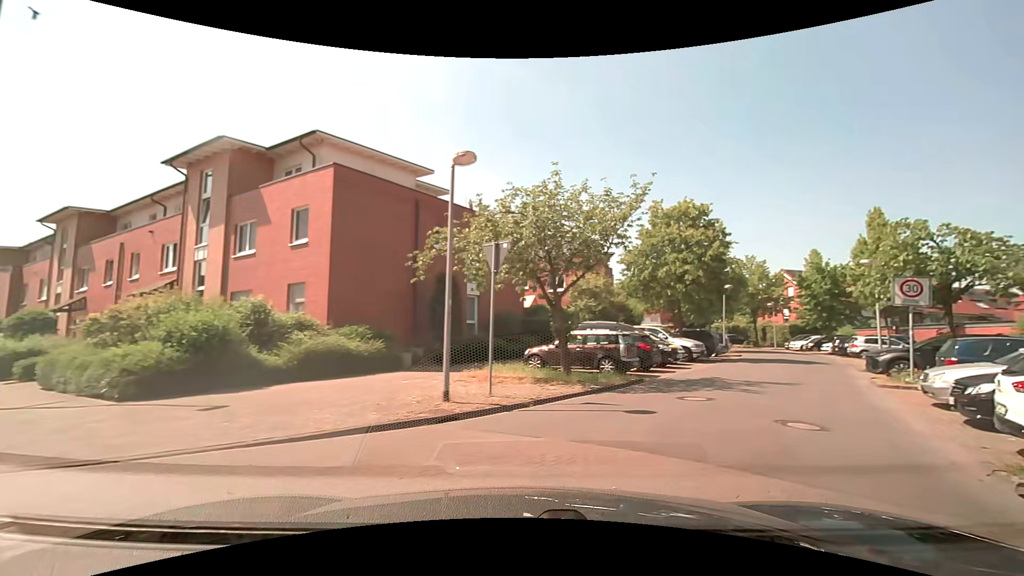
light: Day
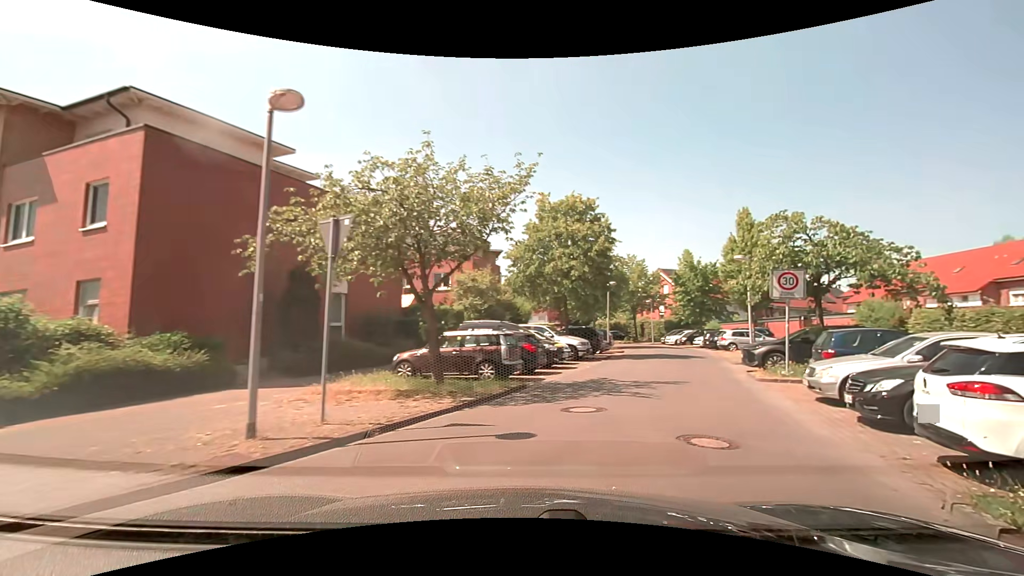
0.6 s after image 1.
(+0.3, +2.3) m; +13°
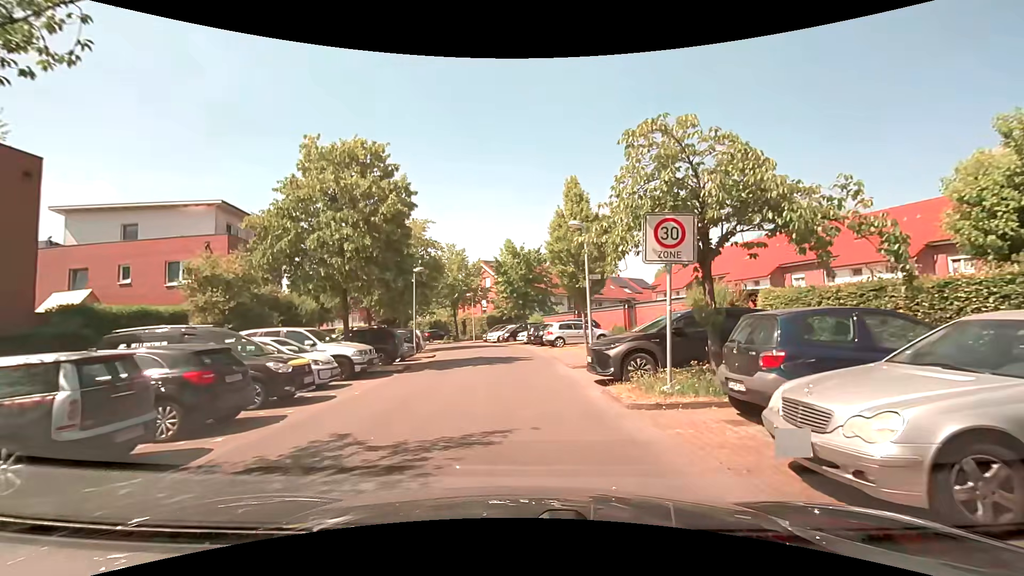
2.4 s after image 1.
(+1.8, +7.6) m; +20°
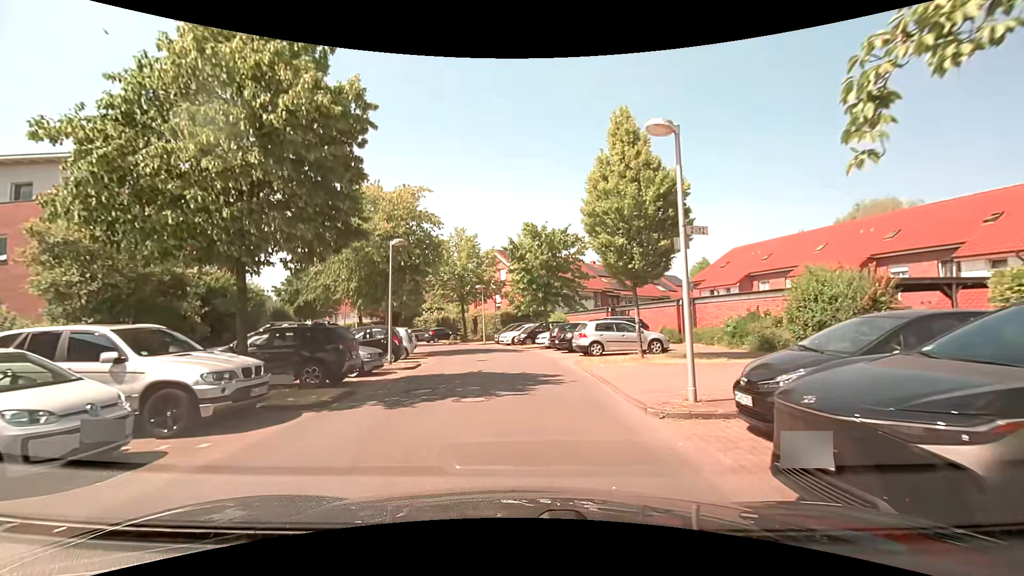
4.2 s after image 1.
(0.0, +8.3) m; -1°
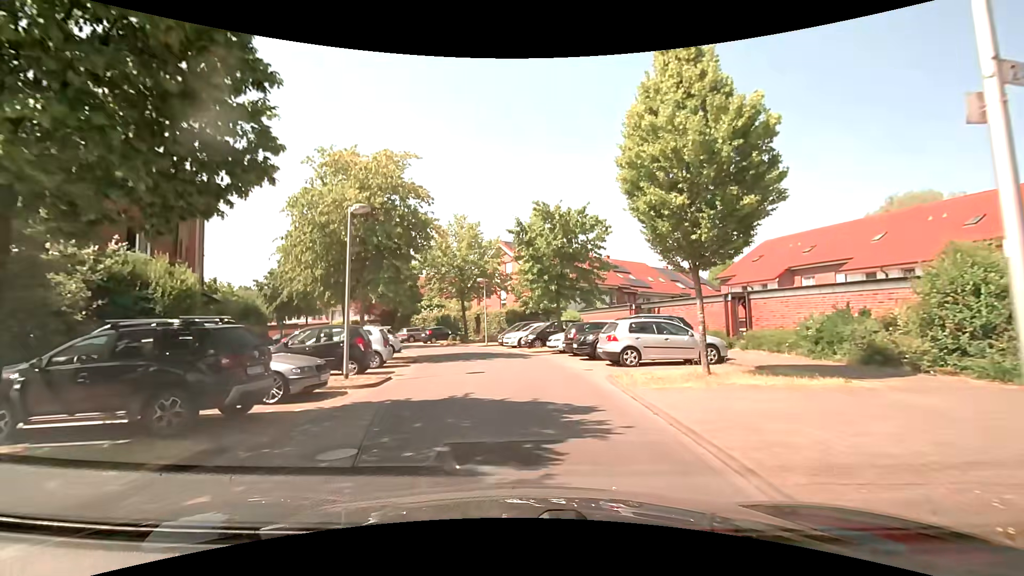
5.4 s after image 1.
(0.0, +5.4) m; -1°
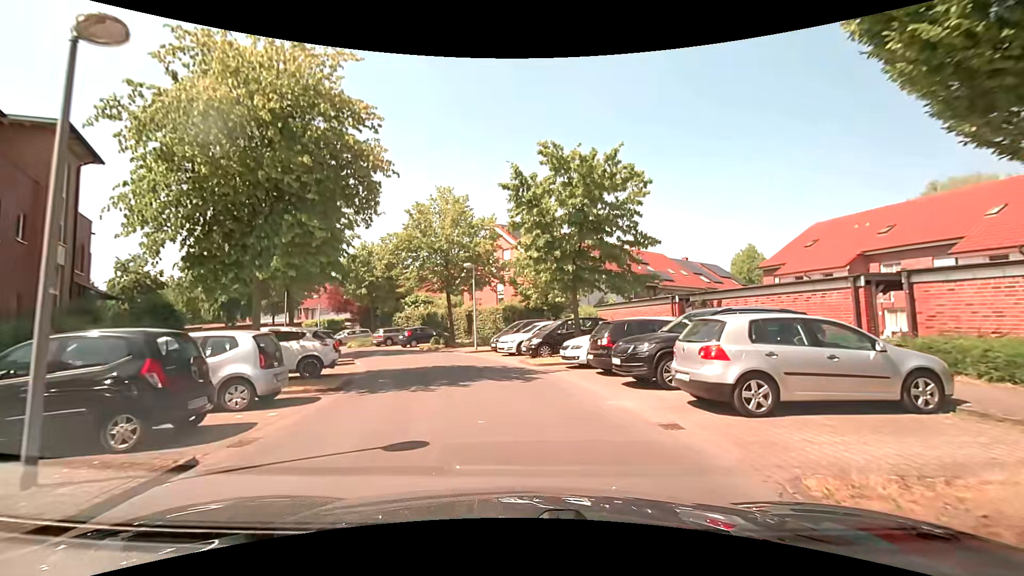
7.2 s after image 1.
(+0.1, +8.5) m; 0°
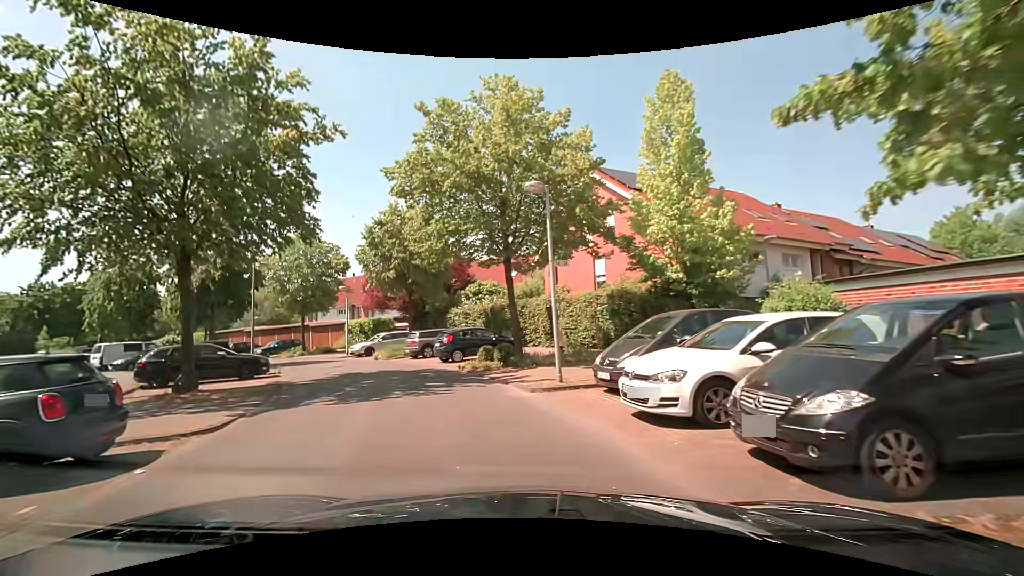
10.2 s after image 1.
(-0.7, +15.6) m; -9°
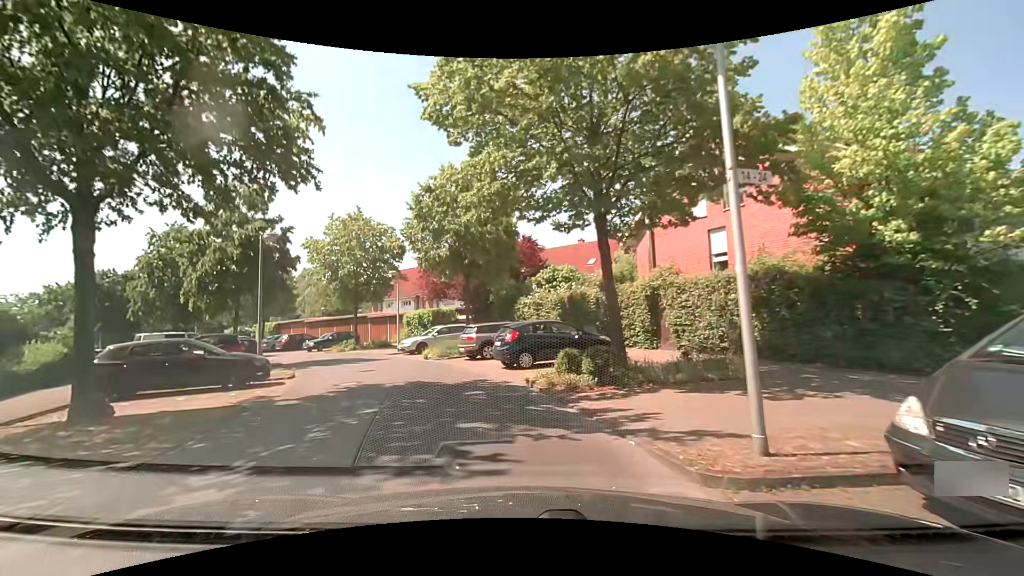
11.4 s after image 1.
(-0.4, +6.4) m; -7°
